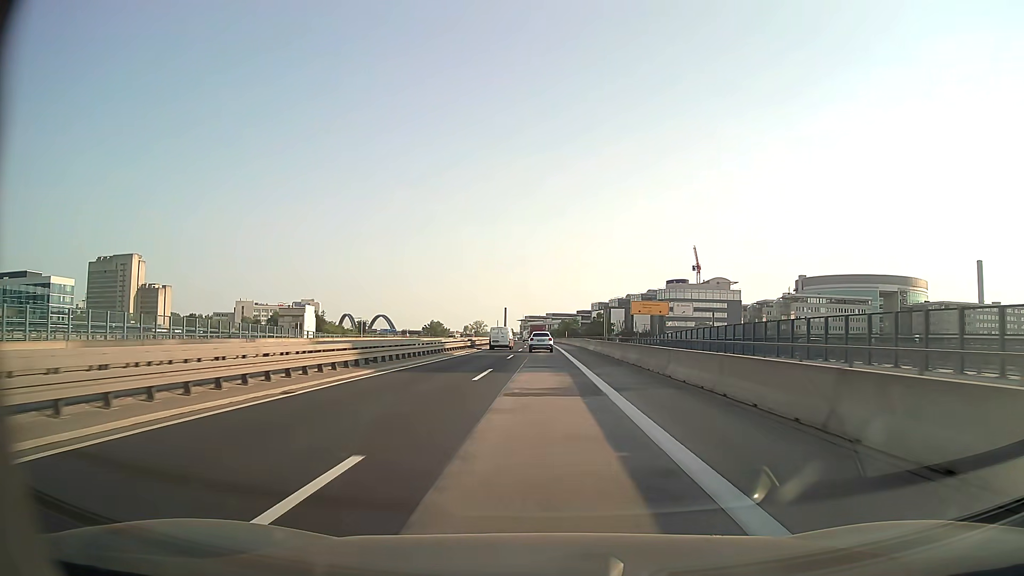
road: motorway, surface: asphalt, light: Day
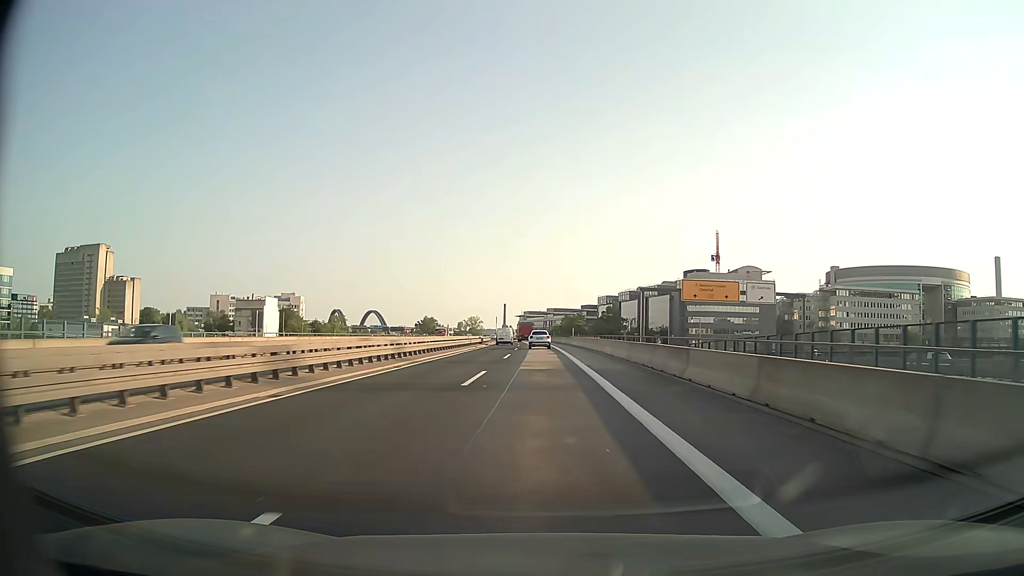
(0.0, +38.6) m; 0°
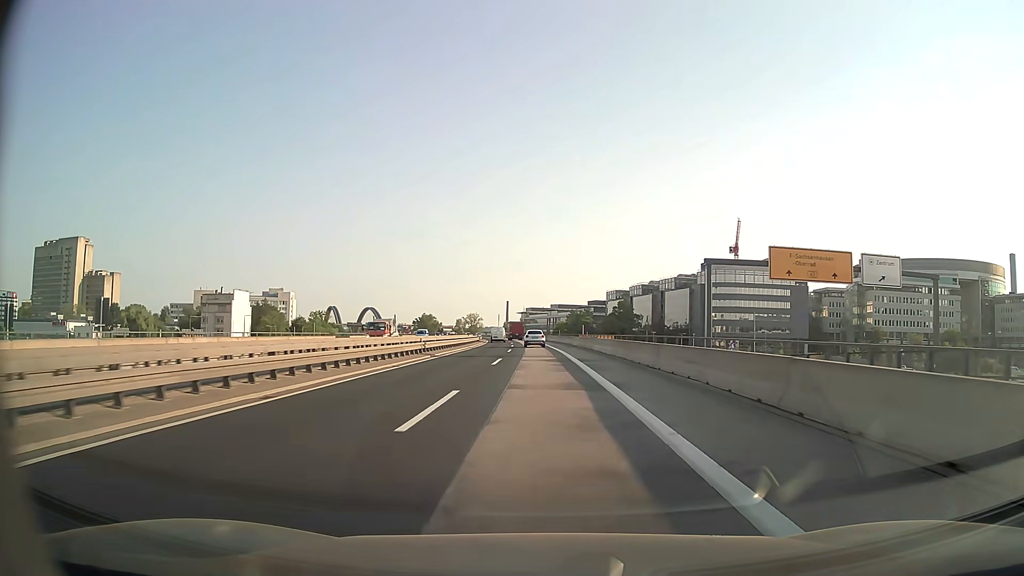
(0.0, +25.7) m; 0°
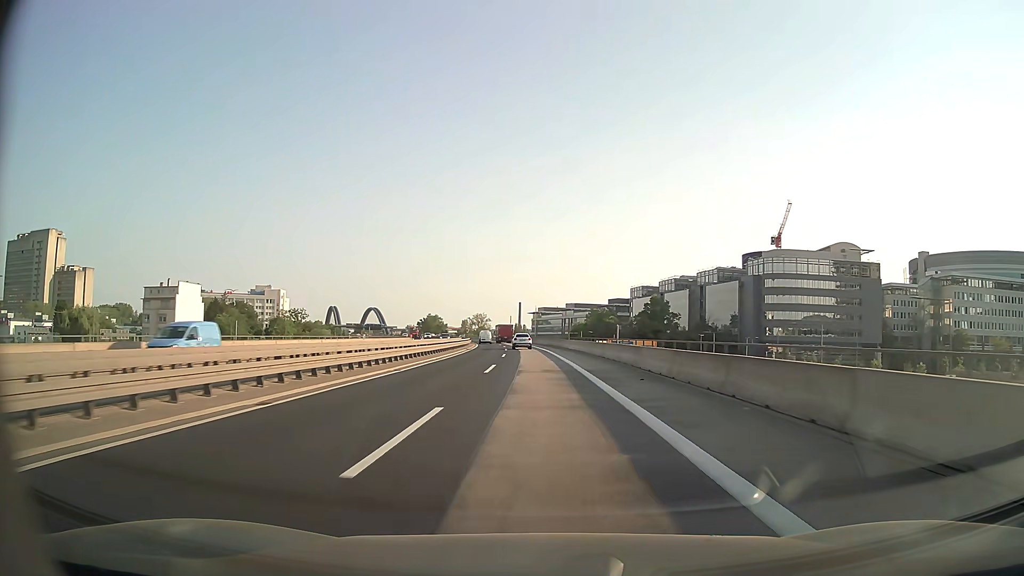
(-0.3, +38.6) m; -1°
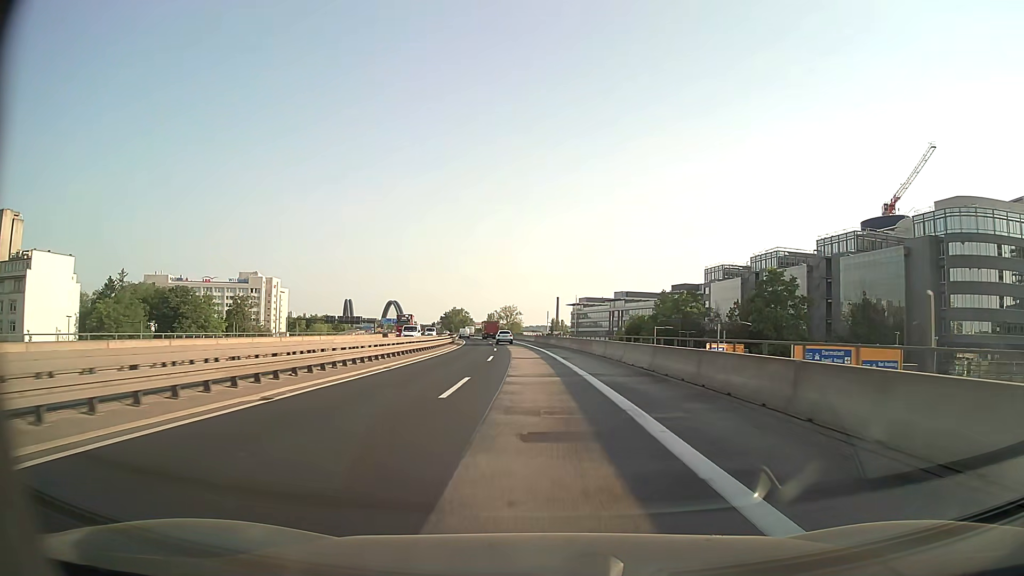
(-1.7, +64.4) m; -3°
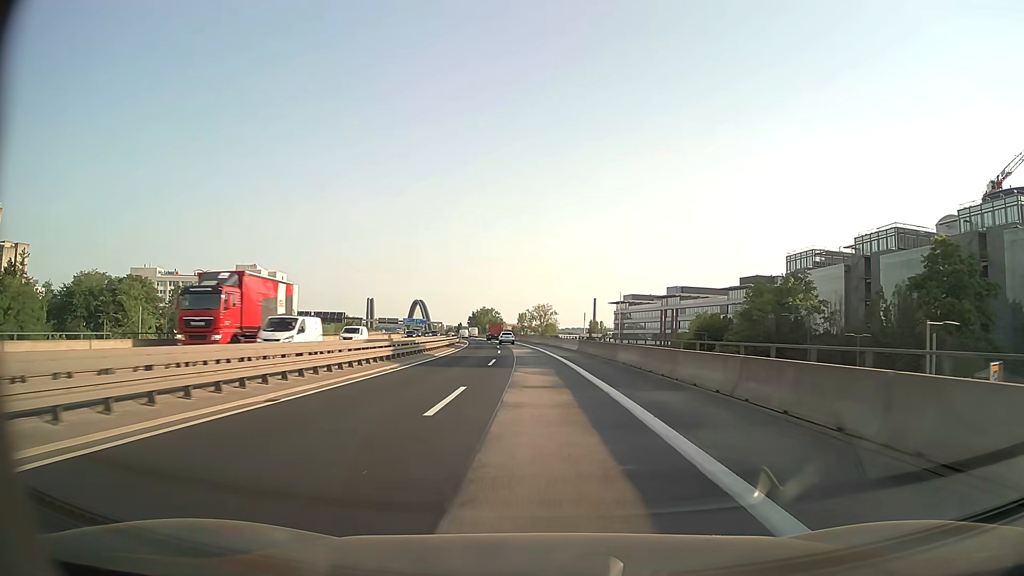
(-1.1, +38.9) m; -3°
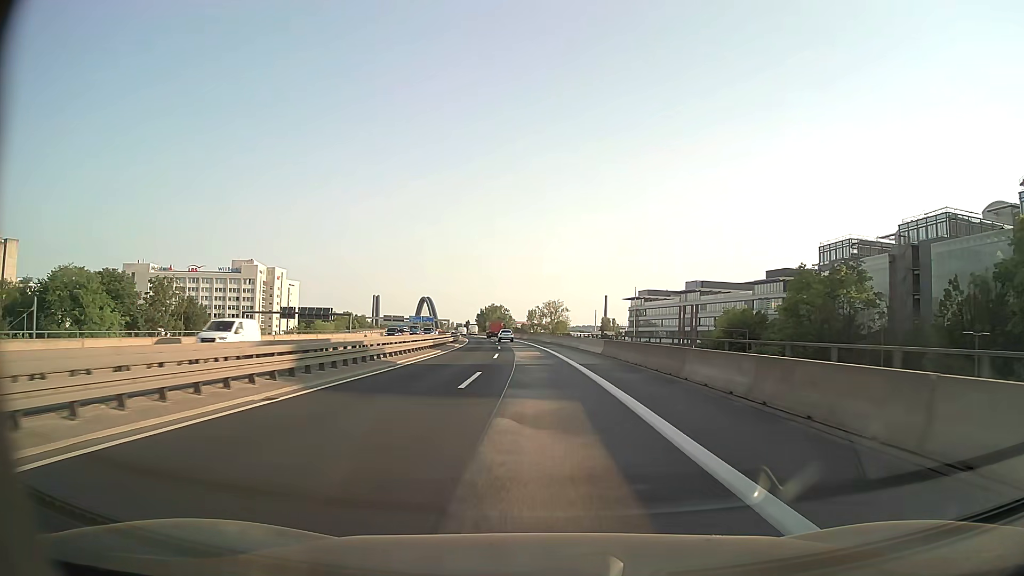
(-0.1, +13.0) m; -1°
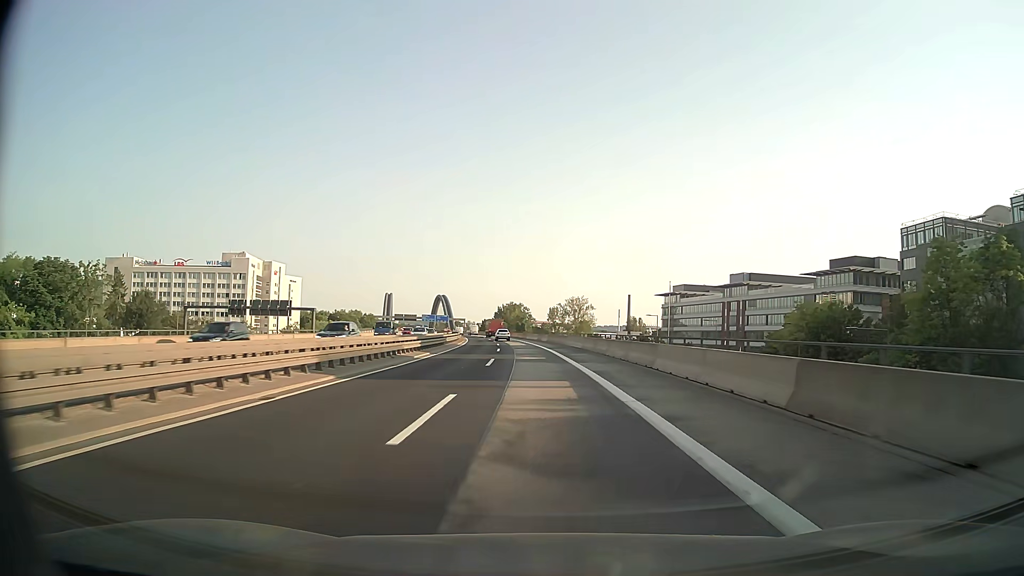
(-0.3, +26.1) m; -2°
(0, +10) (0, +20) (-1, +30) (-1, +40) (-2, +50) (-2, +60) (-3, +70) (-4, +80) (-5, +90) (-6, +100) m
